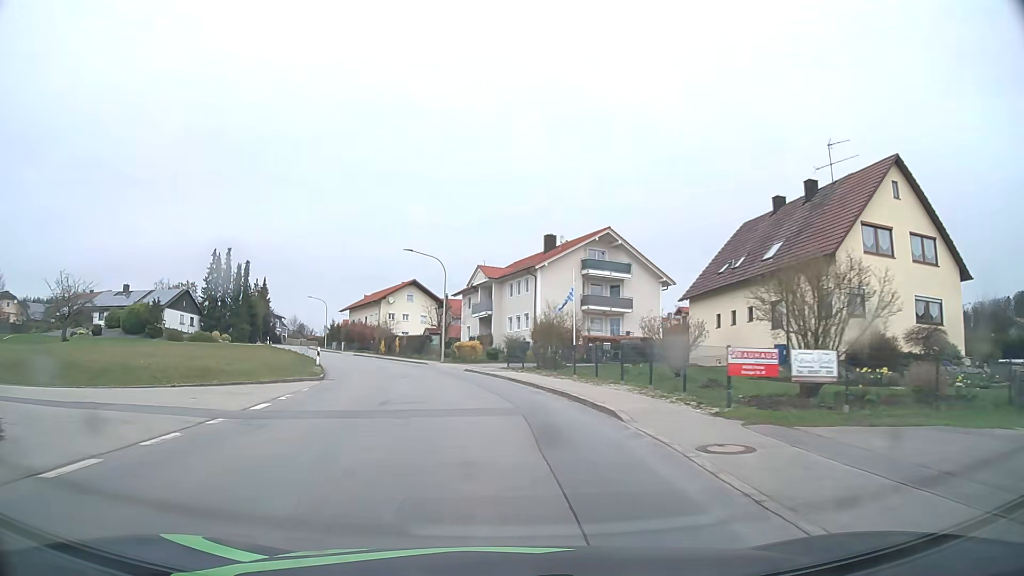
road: tertiary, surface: asphalt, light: Day
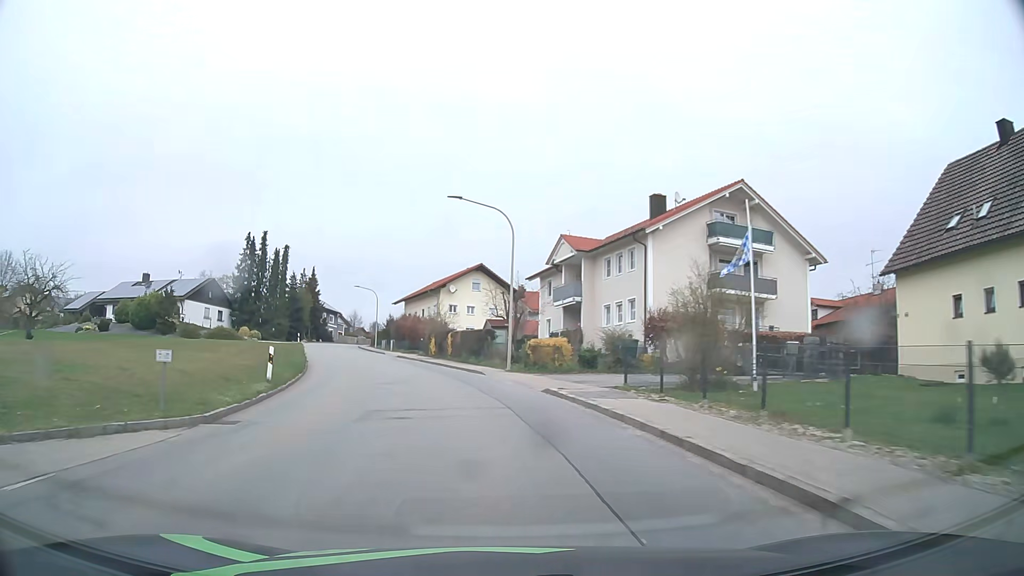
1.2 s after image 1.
(-0.8, +15.9) m; -6°
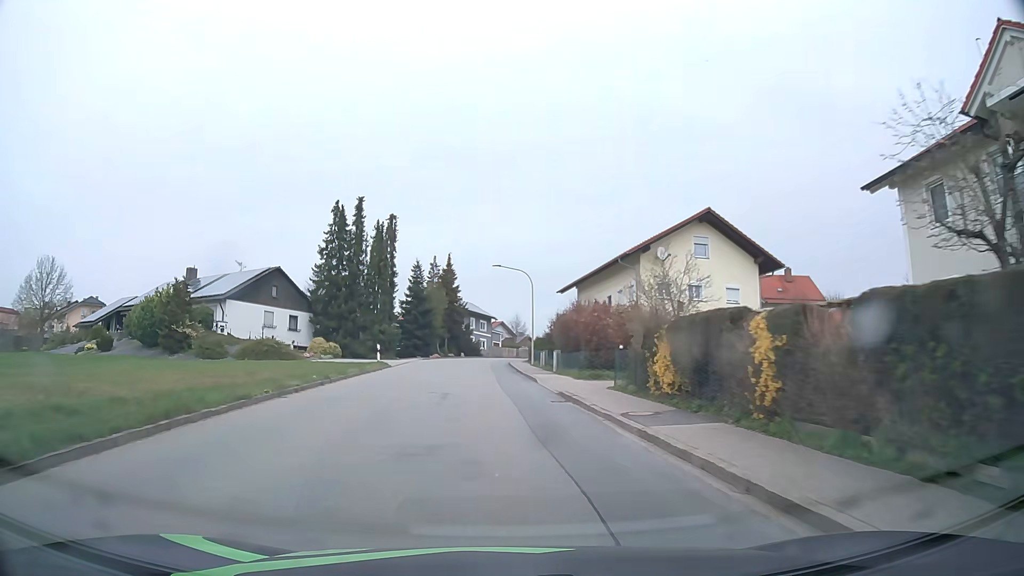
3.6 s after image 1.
(-4.4, +30.9) m; -16°
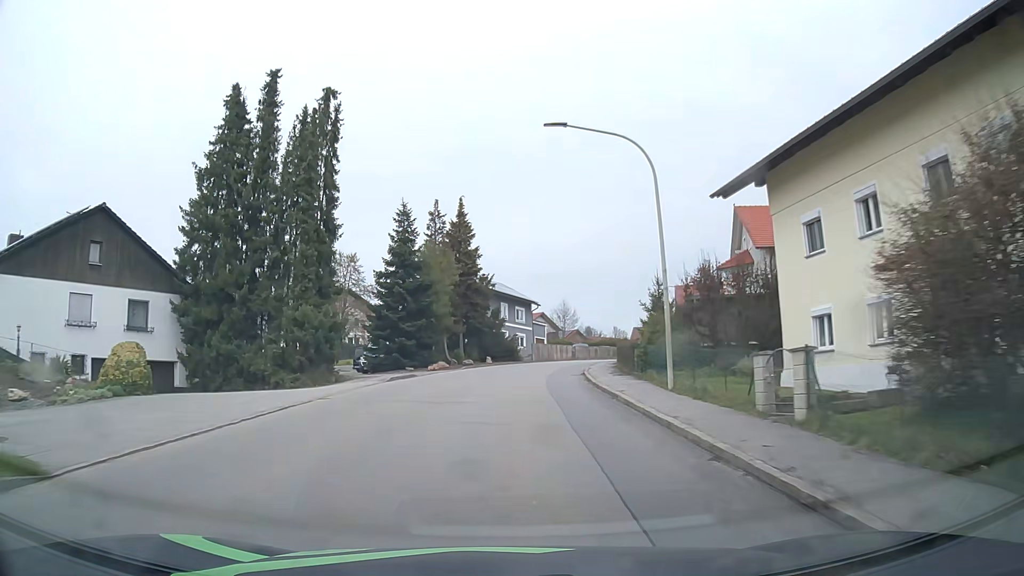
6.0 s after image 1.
(-1.3, +31.7) m; -3°
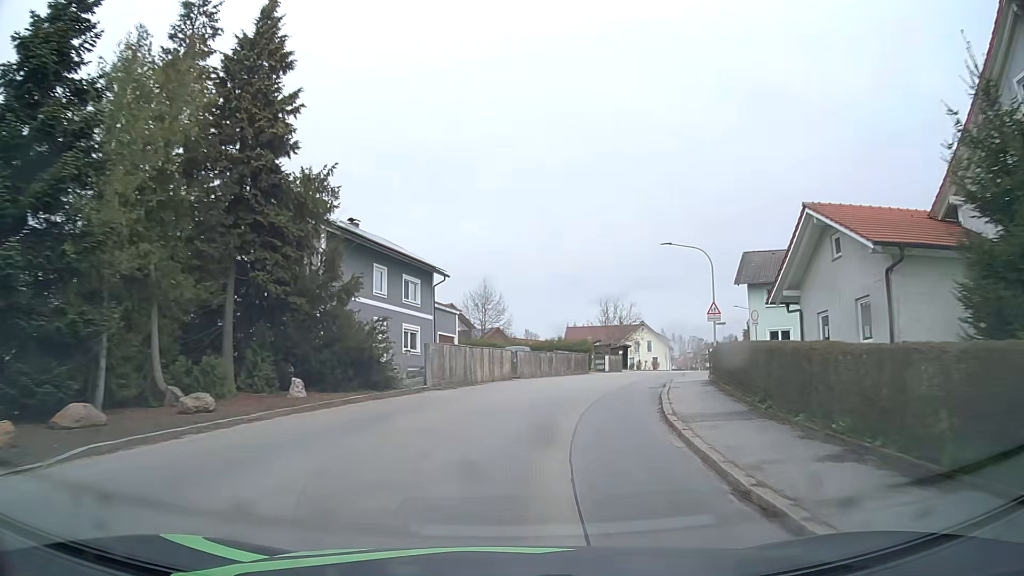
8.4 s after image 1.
(+1.3, +31.5) m; +7°
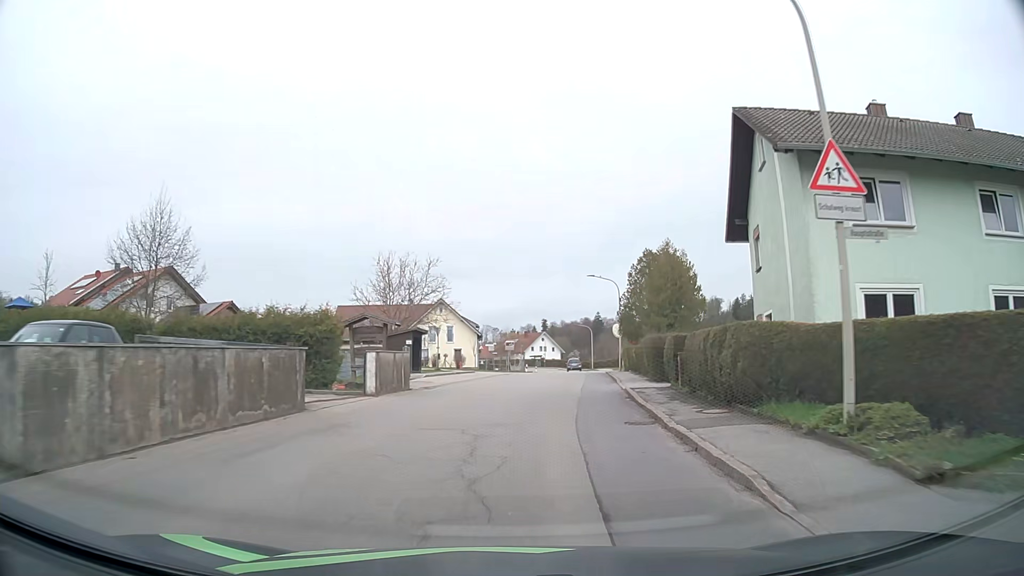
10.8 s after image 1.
(+4.7, +29.9) m; +17°
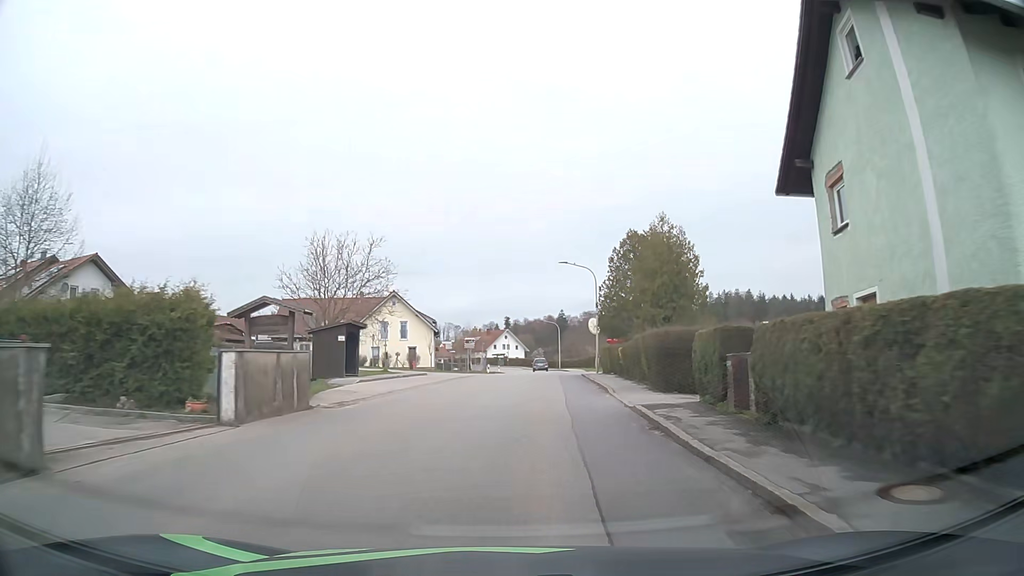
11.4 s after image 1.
(+0.3, +7.7) m; +3°
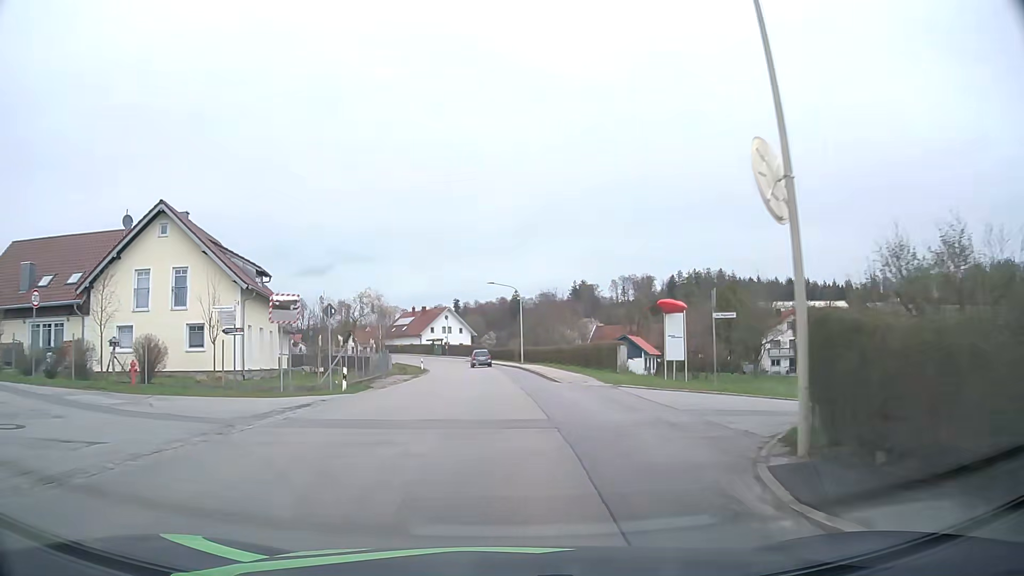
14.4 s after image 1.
(+2.4, +40.3) m; +4°
(0, +10) (0, +20) (0, +30) (-1, +40) (-1, +50) (-2, +60) (-4, +70) (-6, +80) (-8, +89) (-11, +99) m
